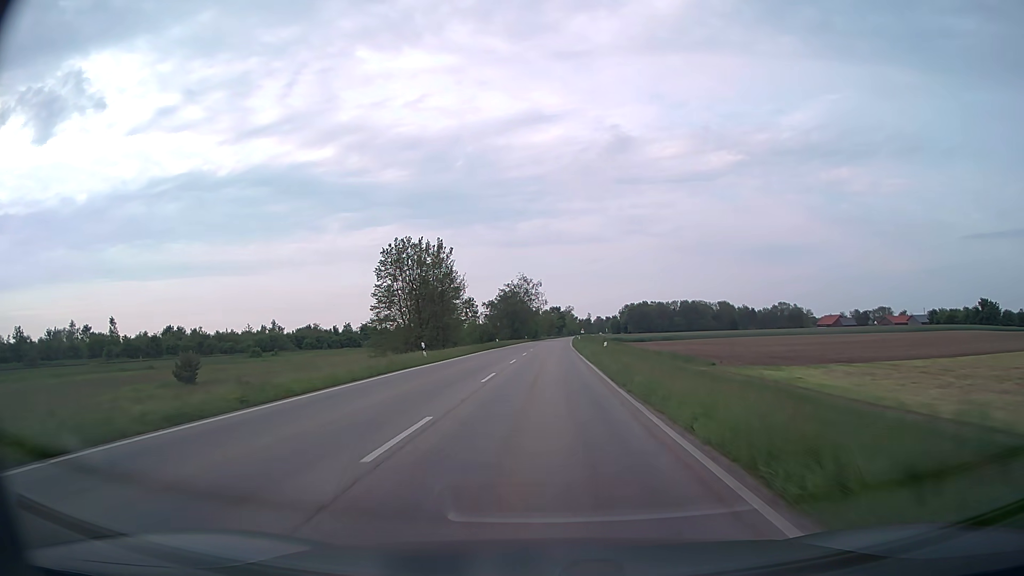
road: secondary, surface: asphalt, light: Day
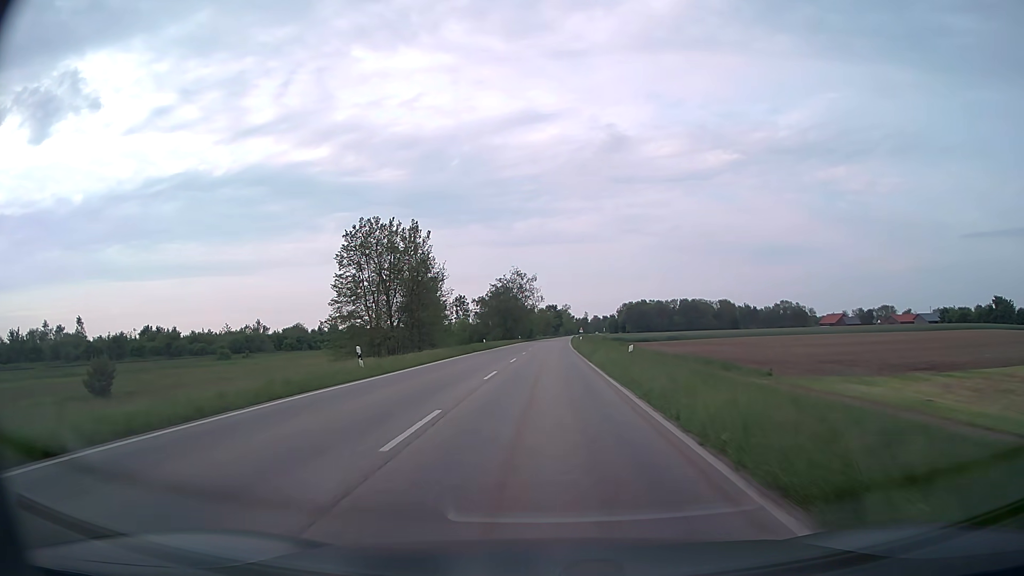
(0.0, +11.5) m; 0°
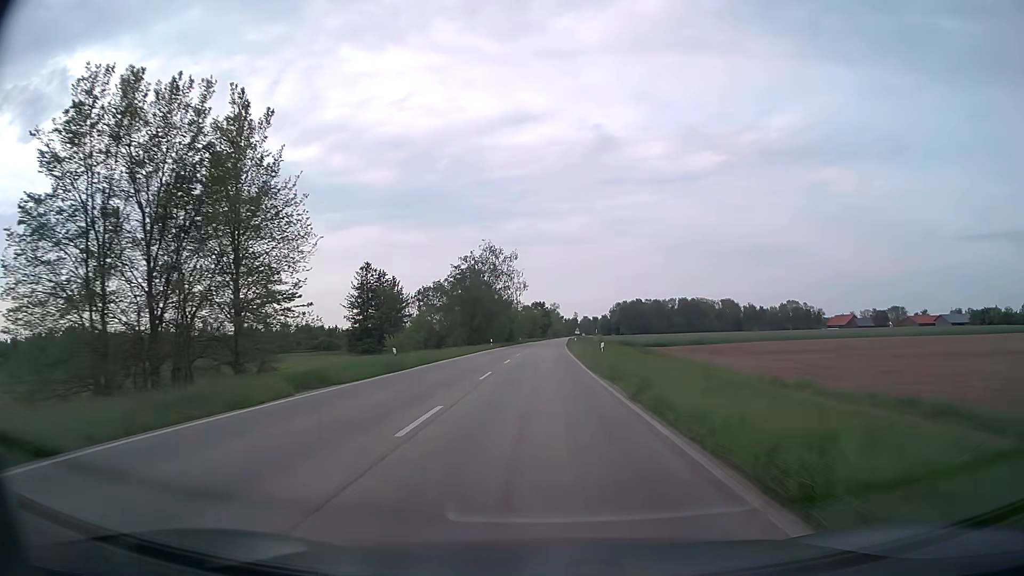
(+0.4, +34.8) m; +1°
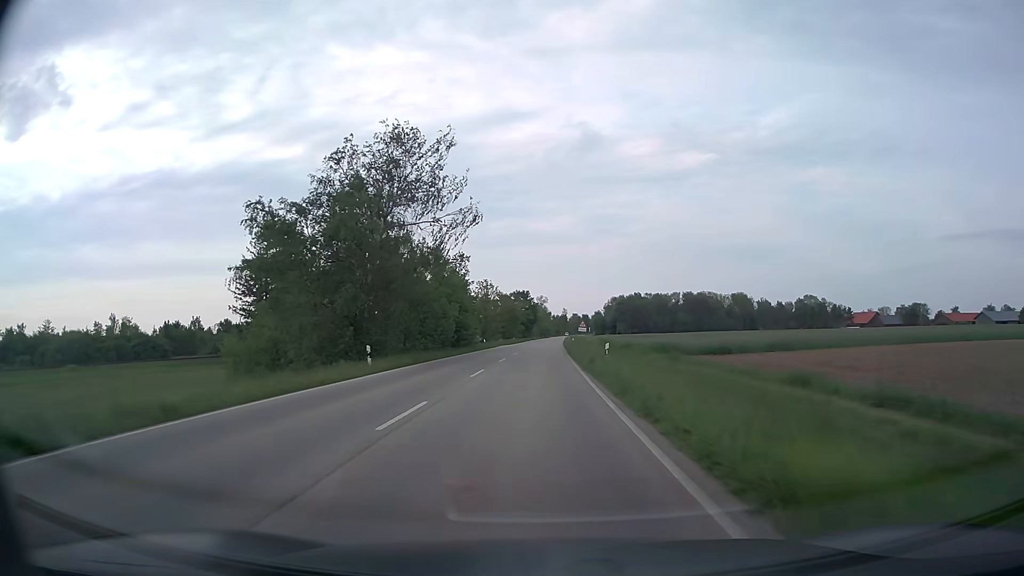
(+0.4, +47.4) m; +1°
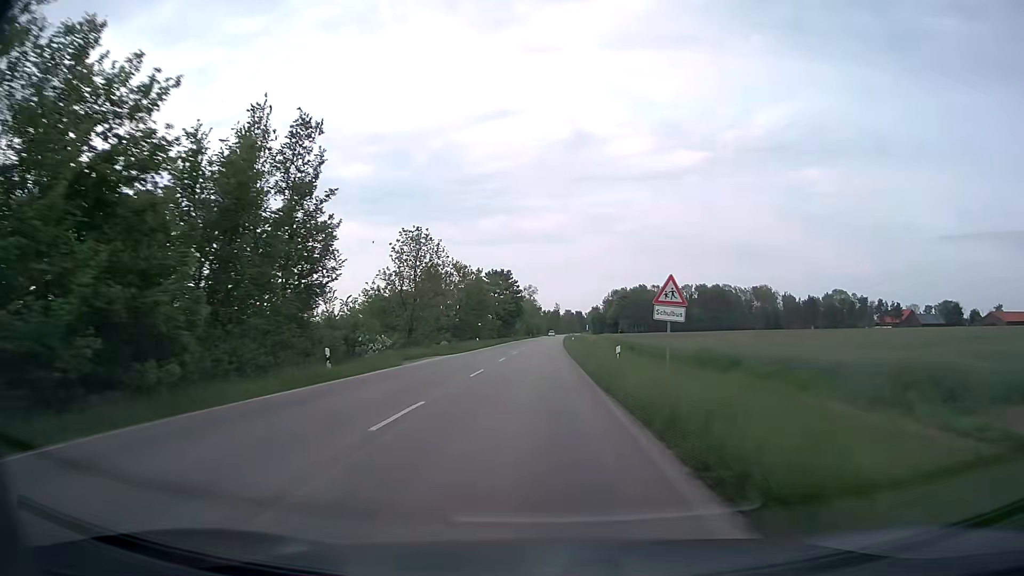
(+0.4, +48.3) m; +1°
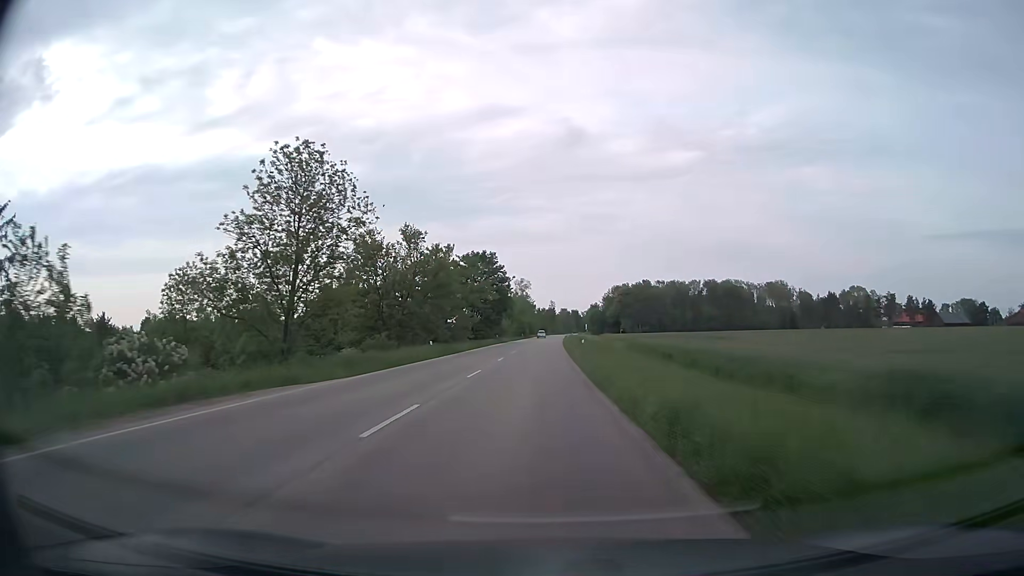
(+0.1, +24.4) m; 0°
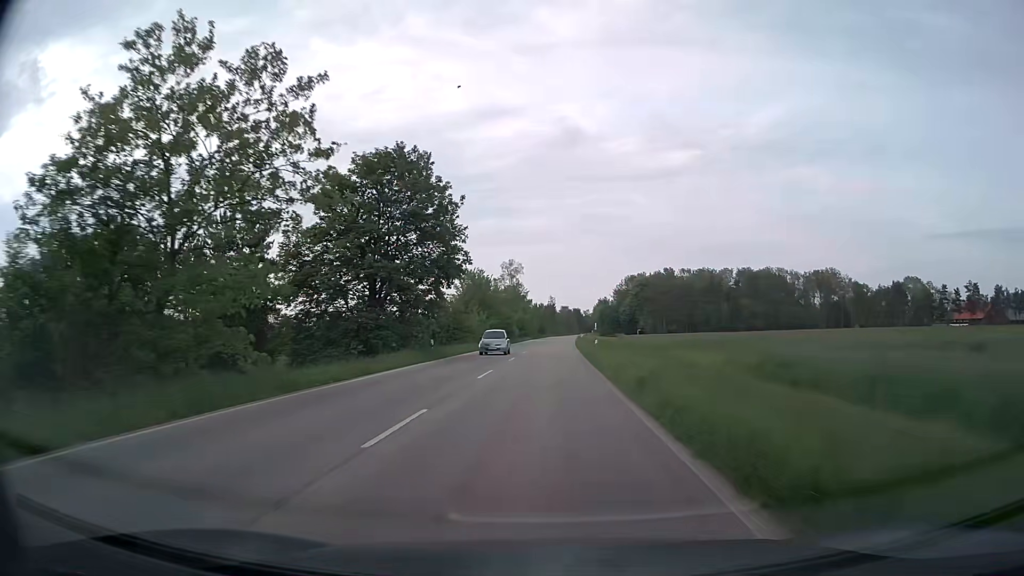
(+0.2, +48.9) m; 0°
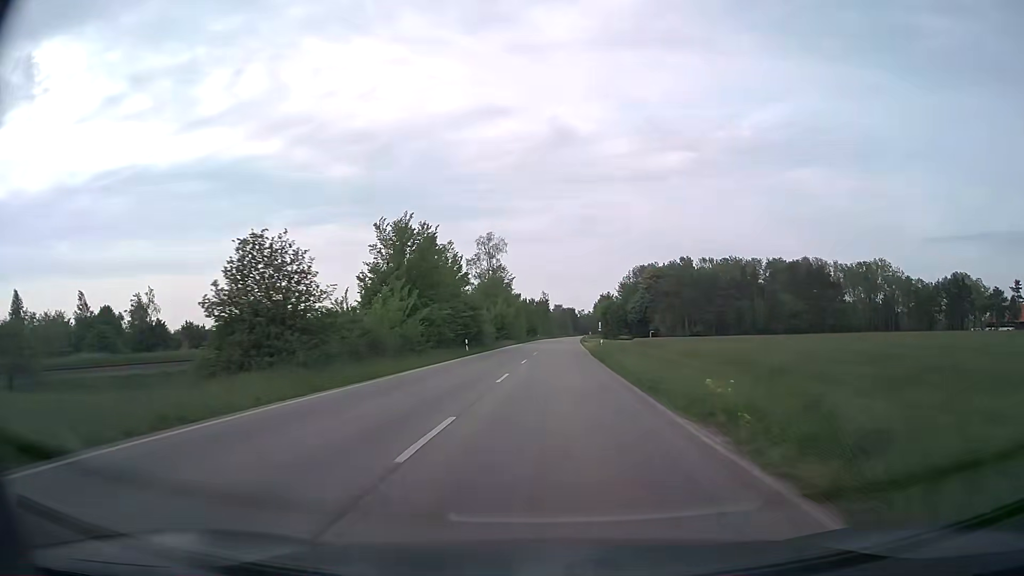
(0.0, +36.7) m; +1°
(0, +10) (0, +20) (0, +30) (+1, +40) (+1, +50) (+1, +60) (+2, +70) (+2, +80) (+3, +90) (+4, +100) m
